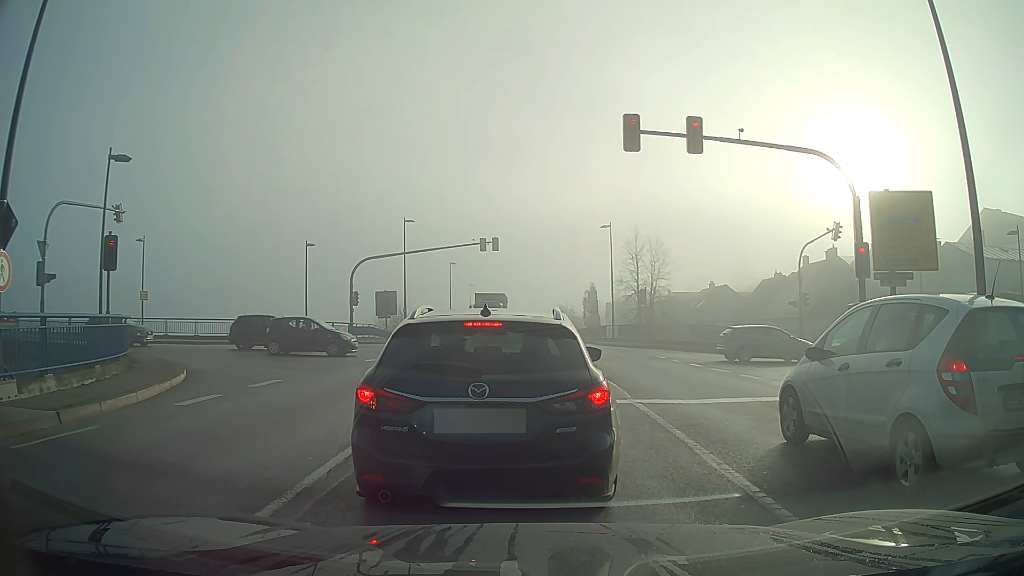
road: primary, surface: asphalt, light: Day
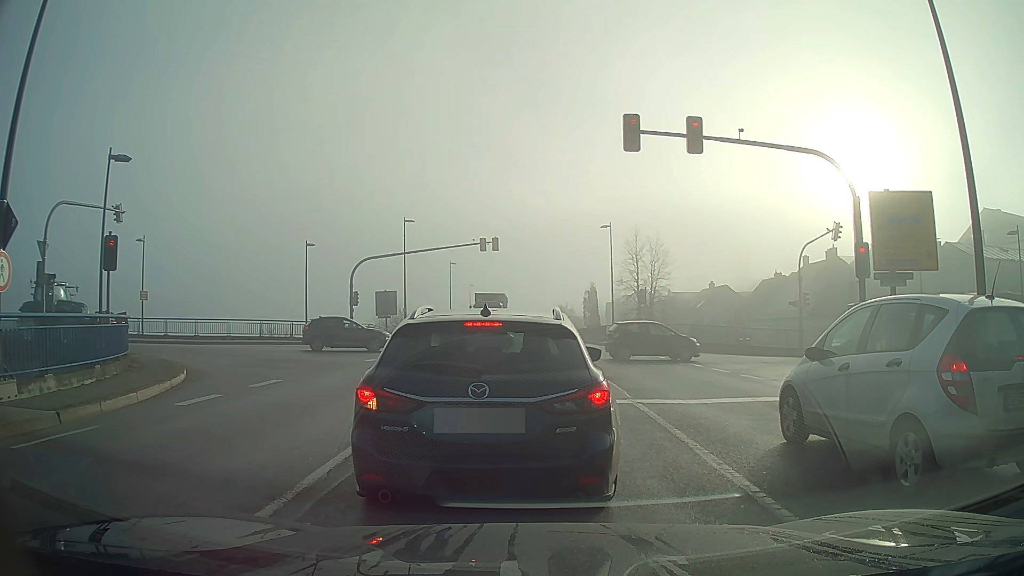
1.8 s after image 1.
(0.0, 0.0) m; 0°
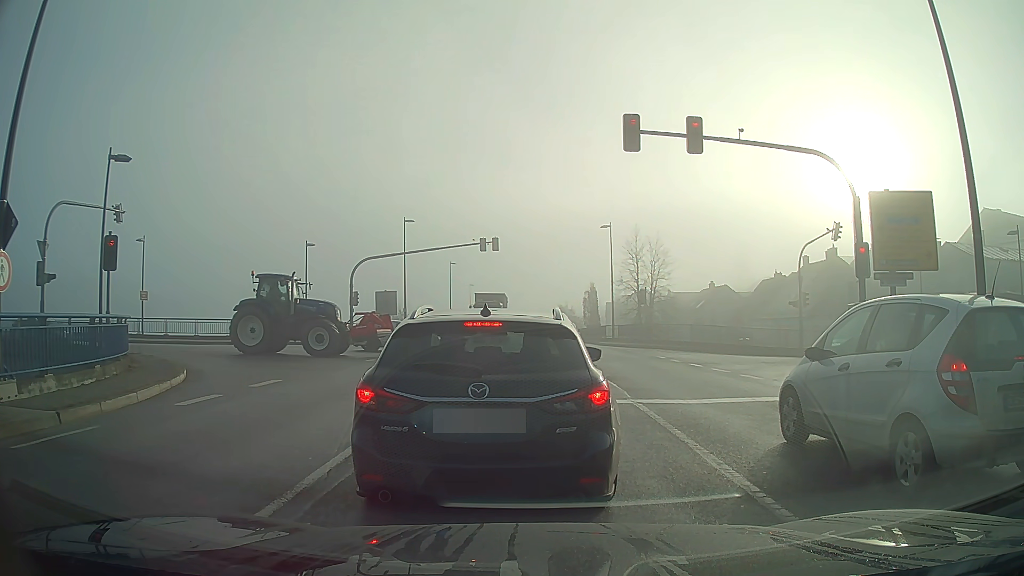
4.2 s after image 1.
(0.0, 0.0) m; 0°
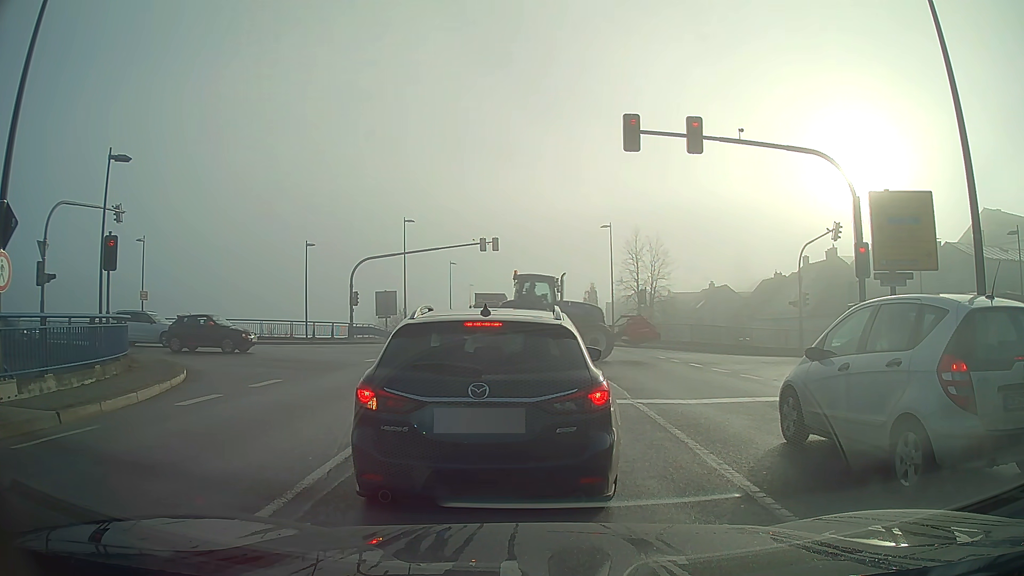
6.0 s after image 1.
(0.0, 0.0) m; 0°
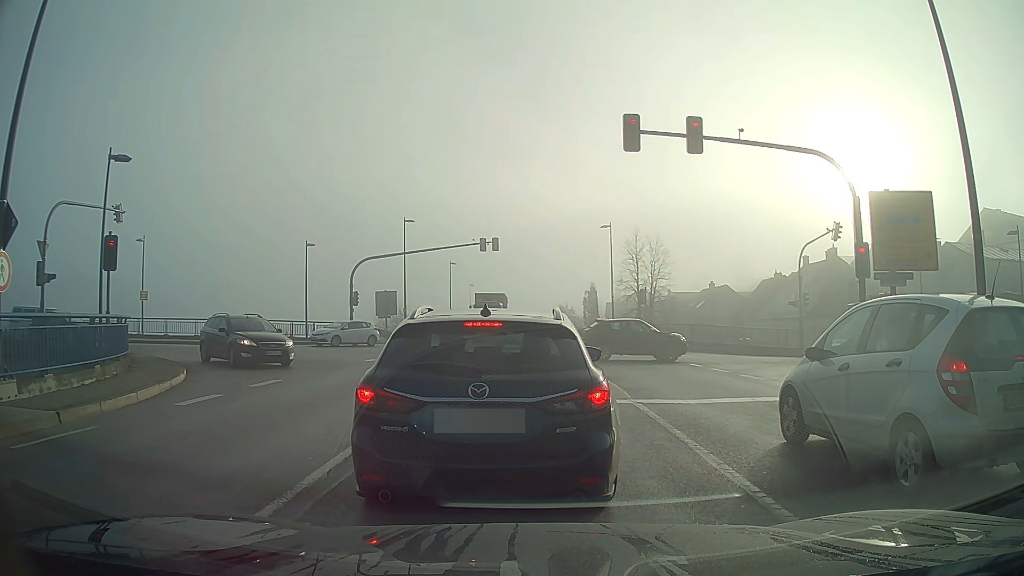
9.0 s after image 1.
(0.0, 0.0) m; 0°
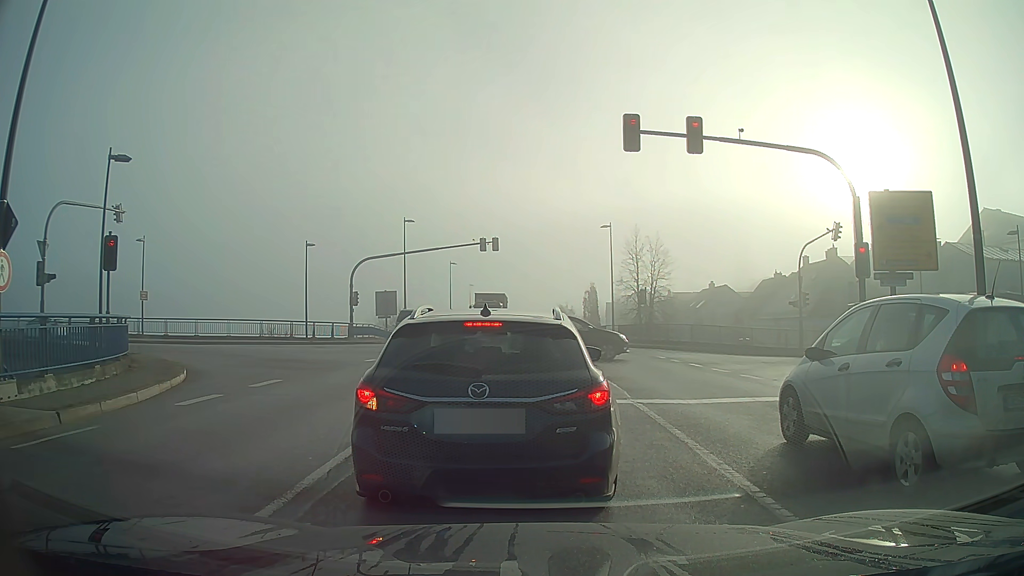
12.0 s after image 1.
(0.0, 0.0) m; 0°
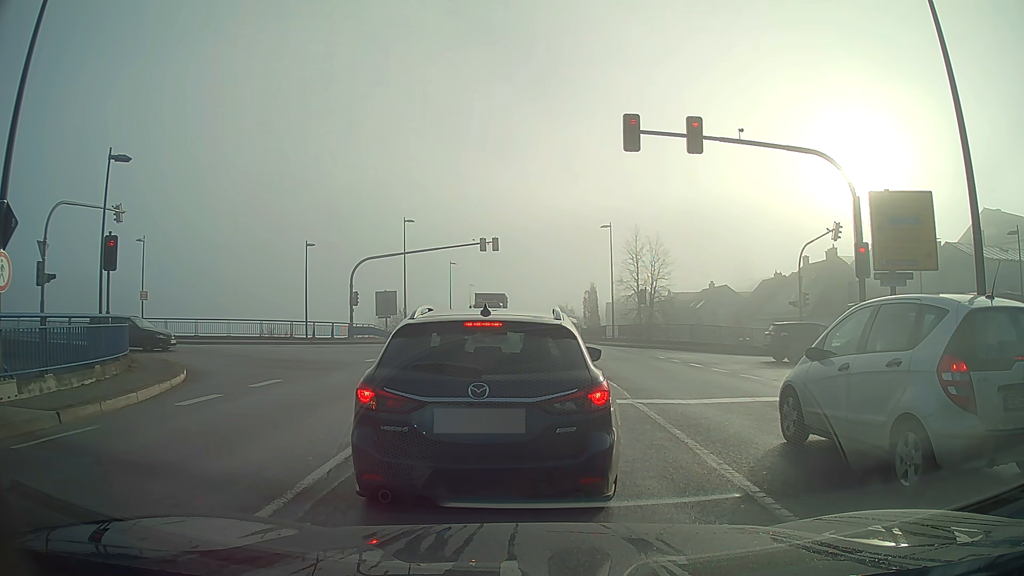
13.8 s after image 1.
(0.0, 0.0) m; 0°
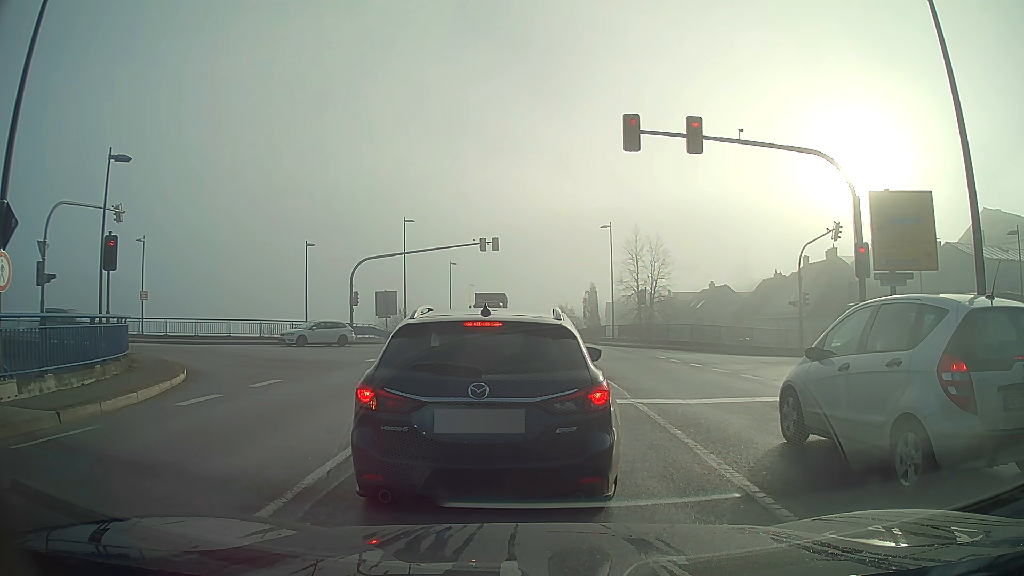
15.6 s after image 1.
(0.0, 0.0) m; 0°
(0, +10) (-1, +20) (-8, +28) (-17, +31) (-27, +32) (-37, +32) (-47, +32) (-57, +31) (-67, +31) (-77, +31) m
